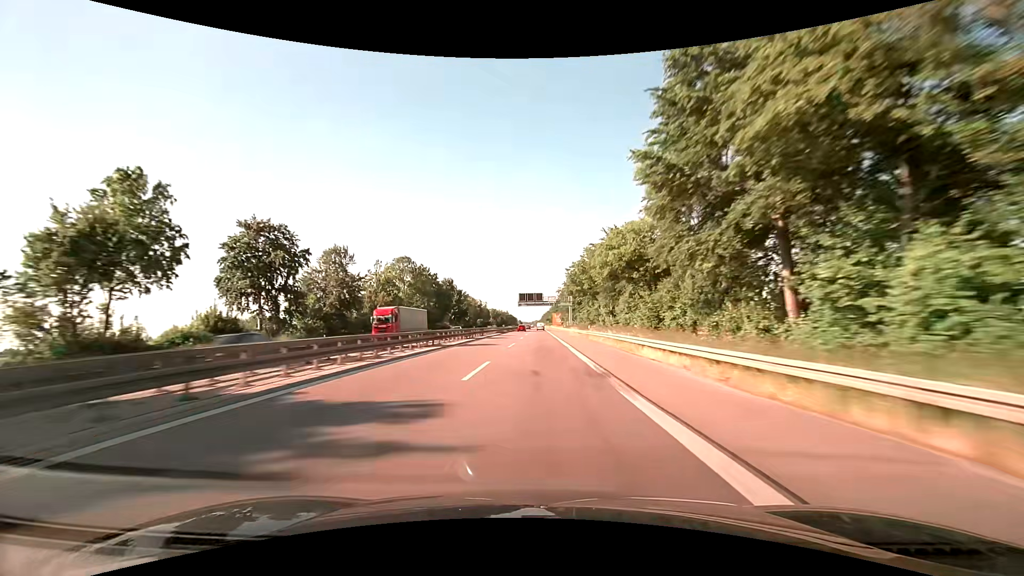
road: trunk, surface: asphalt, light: Day
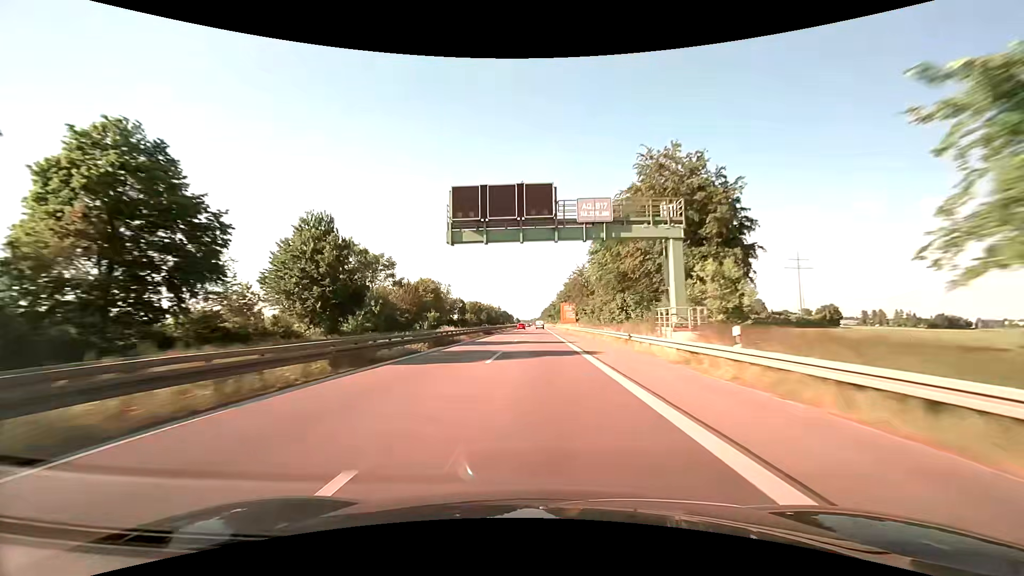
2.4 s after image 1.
(+0.3, +85.8) m; 0°
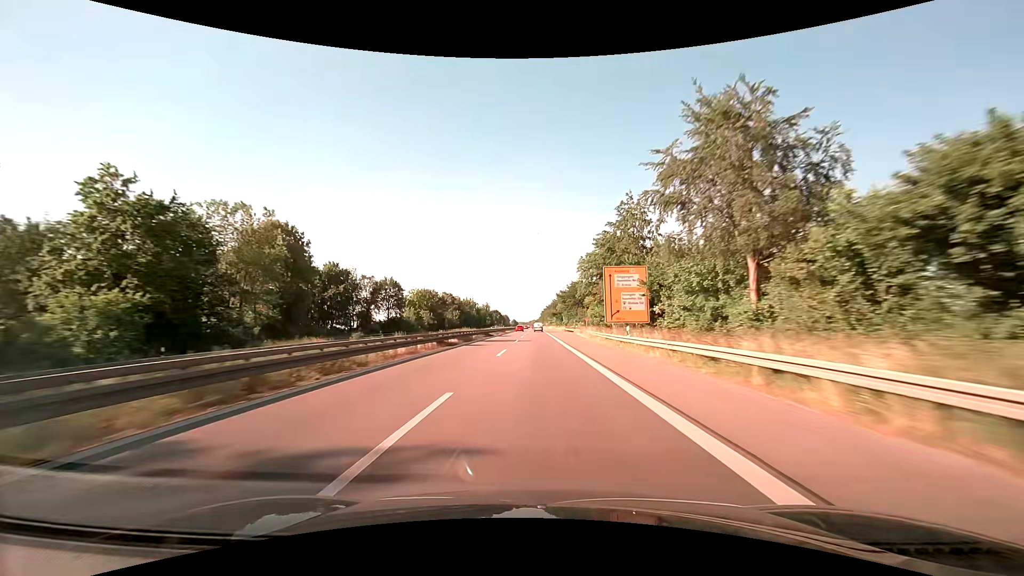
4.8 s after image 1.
(0.0, +84.8) m; 0°
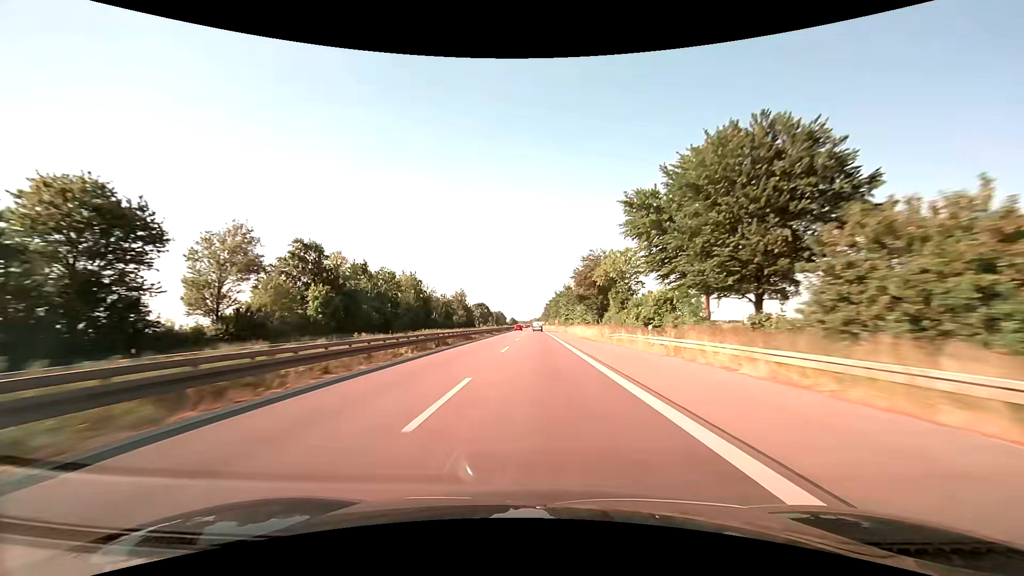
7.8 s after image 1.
(-0.4, +105.5) m; 0°
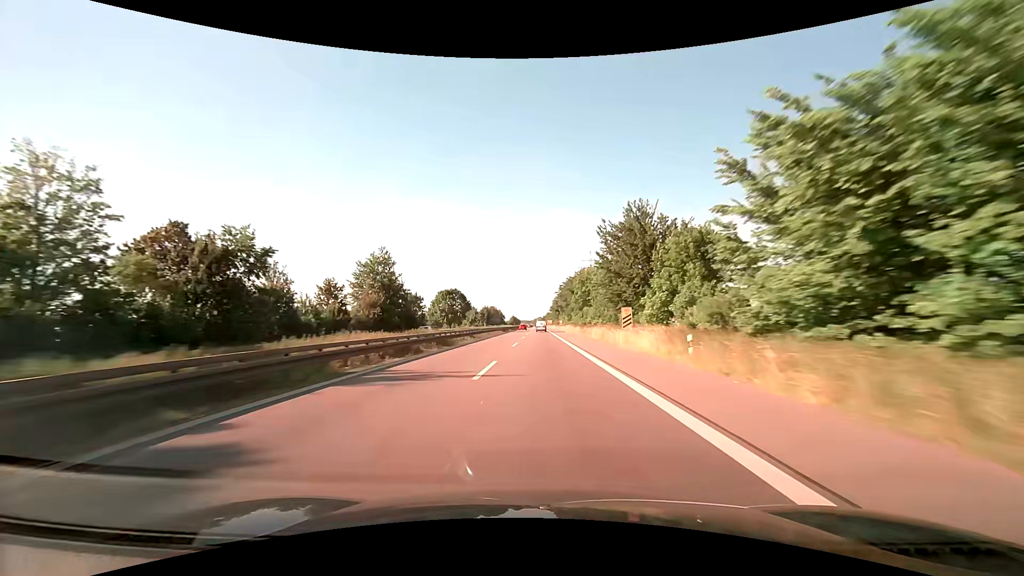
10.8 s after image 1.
(-0.4, +102.2) m; -1°
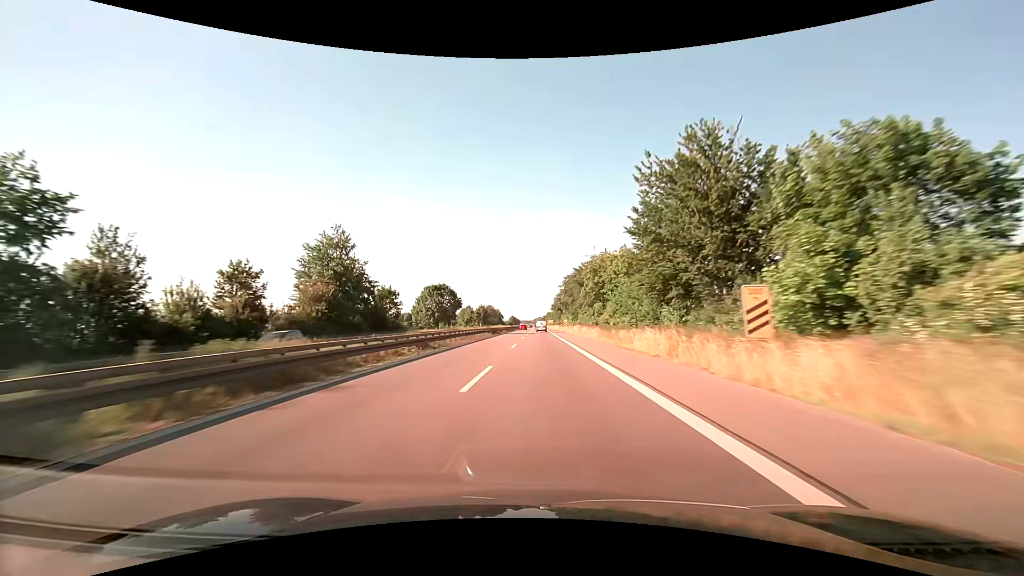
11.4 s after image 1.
(0.0, +20.4) m; 0°
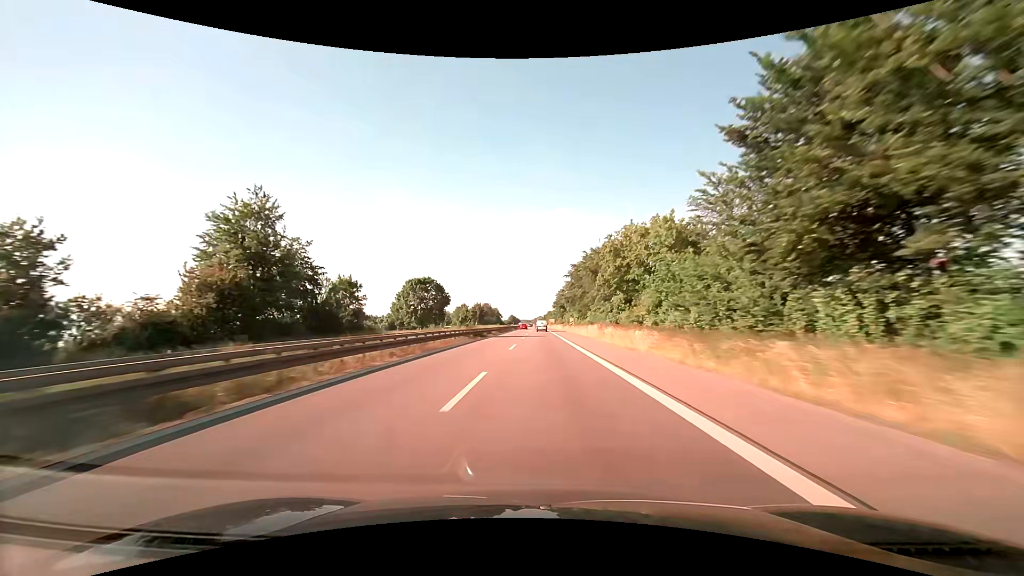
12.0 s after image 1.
(0.0, +20.2) m; 0°
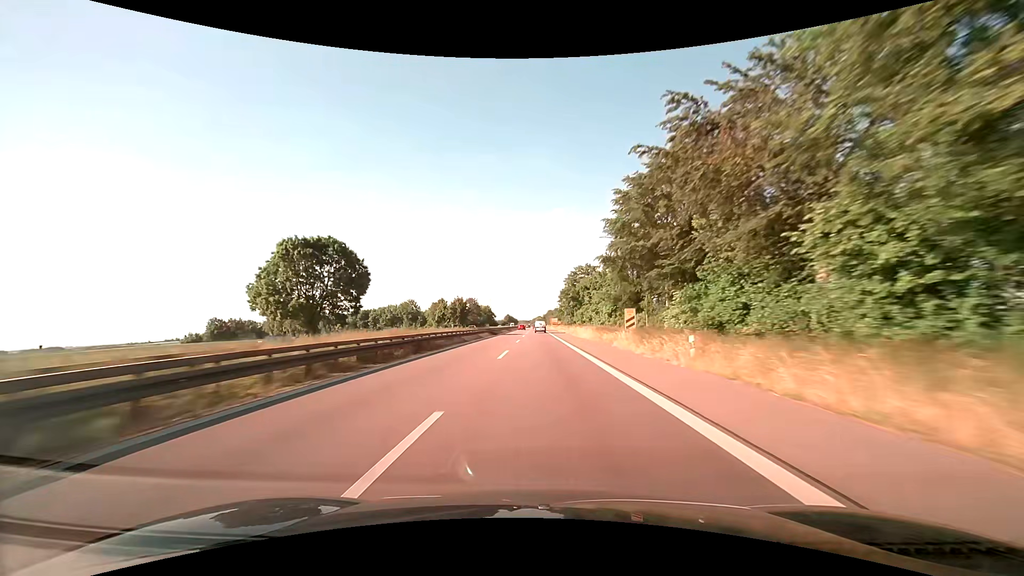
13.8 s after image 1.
(+0.2, +59.9) m; 0°
(0, +10) (0, +20) (0, +30) (0, +40) (0, +50) (0, +60) (0, +70) (0, +80) (0, +90) (0, +100) m
